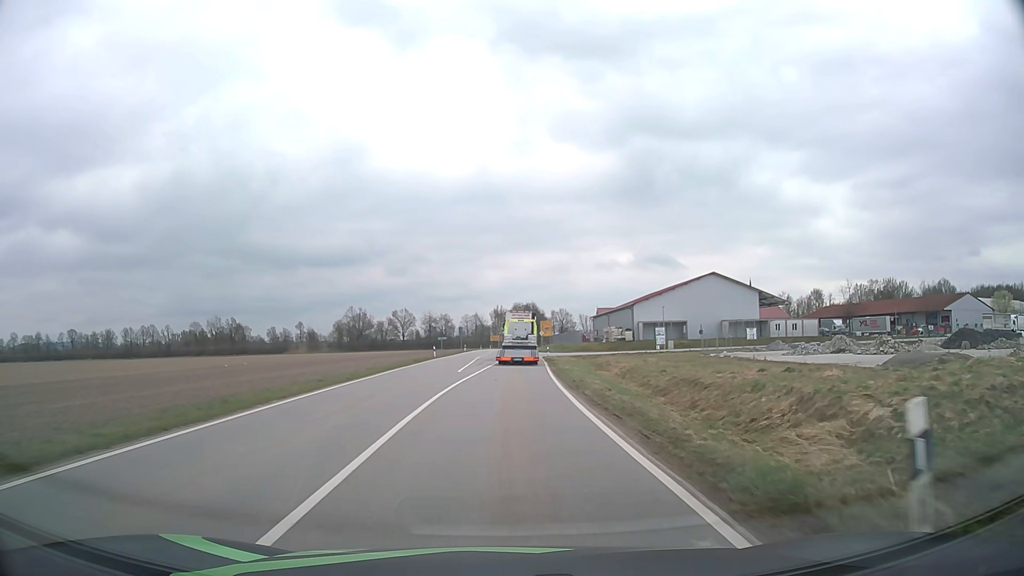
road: tertiary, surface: asphalt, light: Day
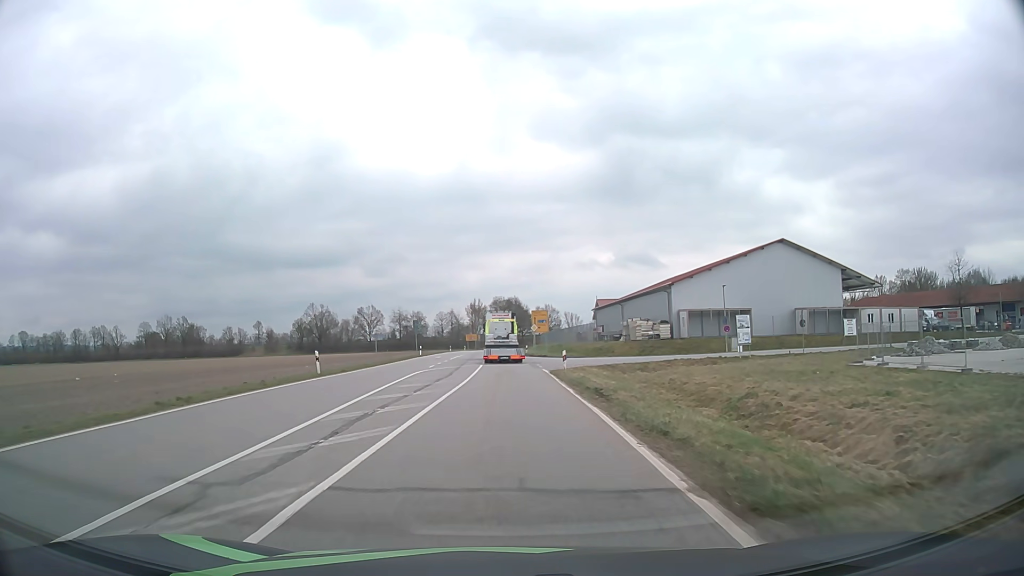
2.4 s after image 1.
(+0.6, +34.4) m; +2°
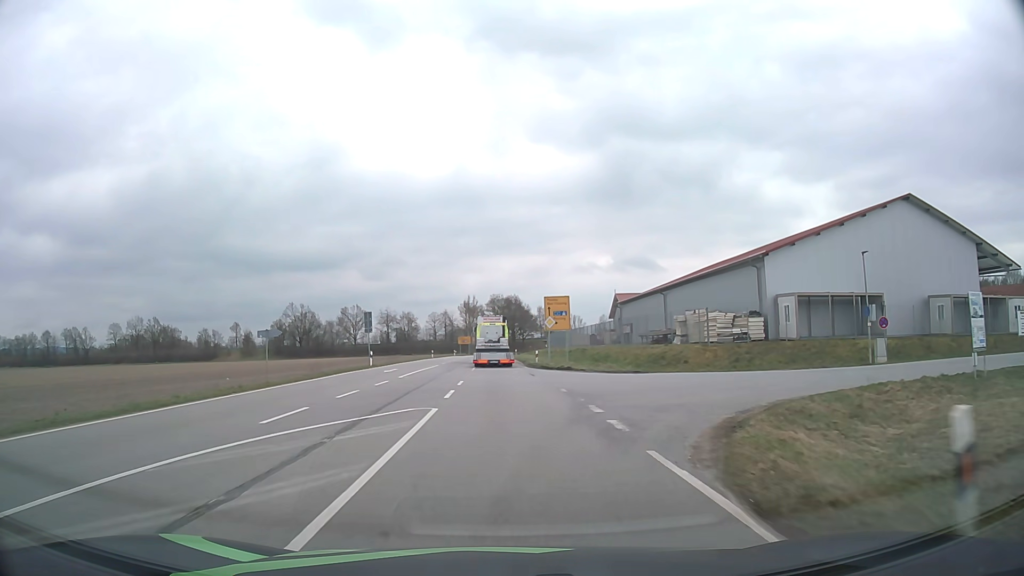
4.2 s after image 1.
(0.0, +26.1) m; 0°
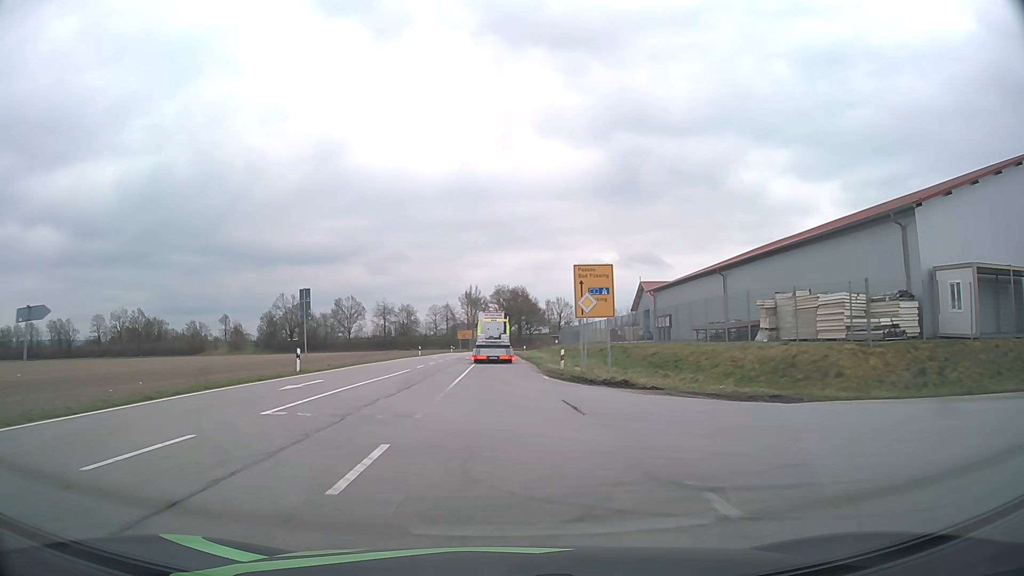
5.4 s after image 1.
(0.0, +17.4) m; 0°
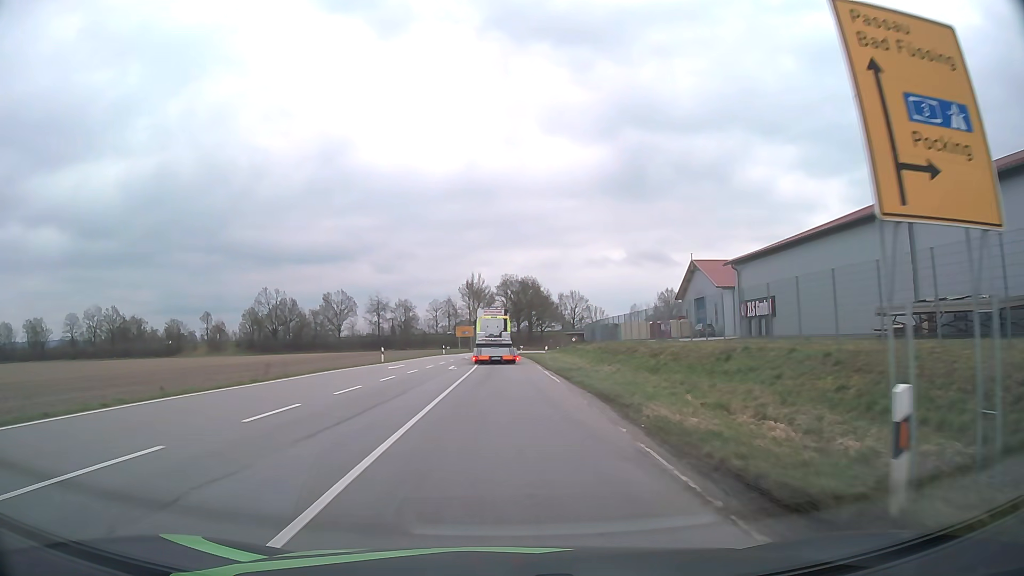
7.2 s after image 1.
(-0.2, +24.7) m; -1°
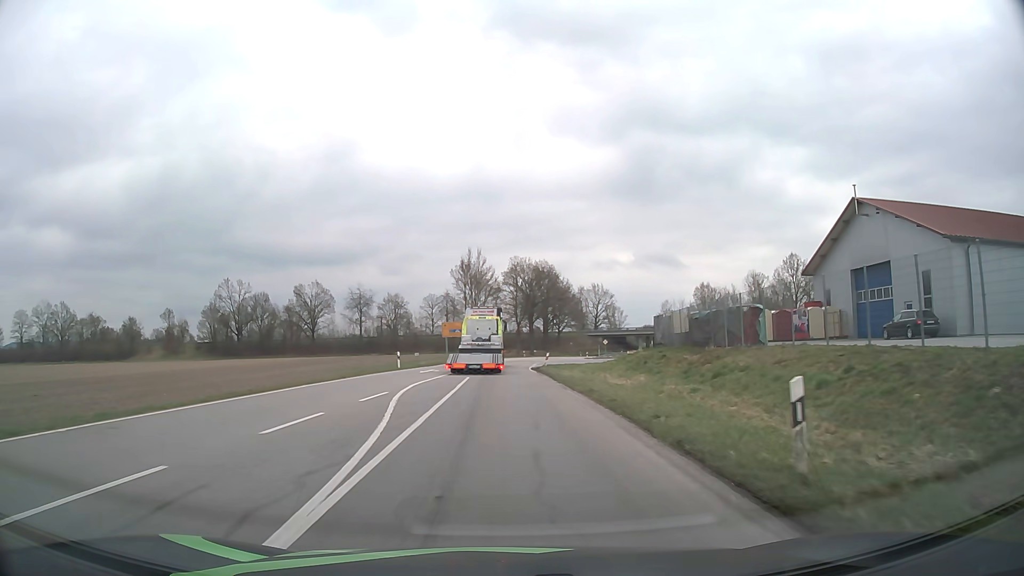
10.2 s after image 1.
(-0.2, +36.8) m; -1°
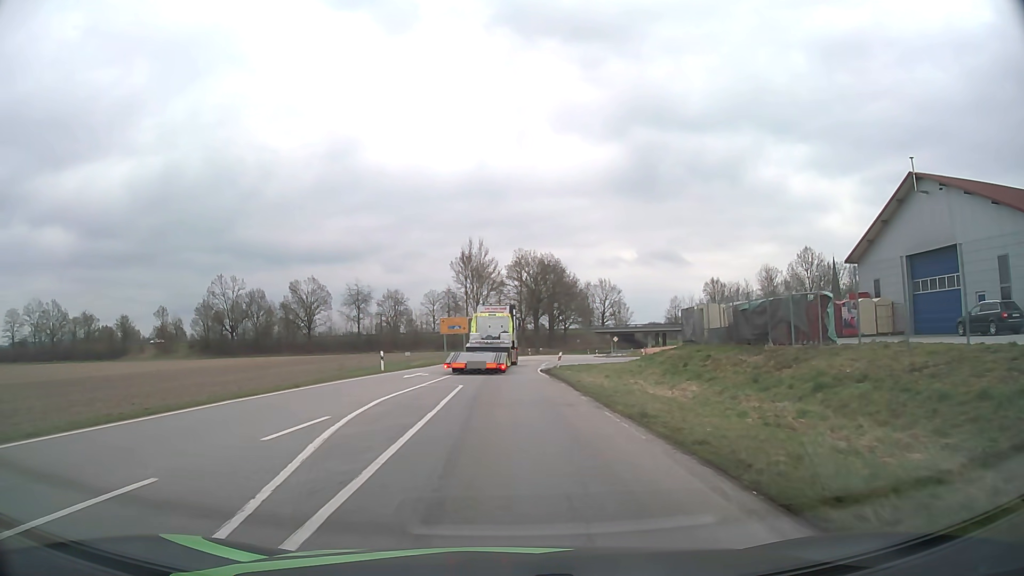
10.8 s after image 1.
(0.0, +6.6) m; 0°
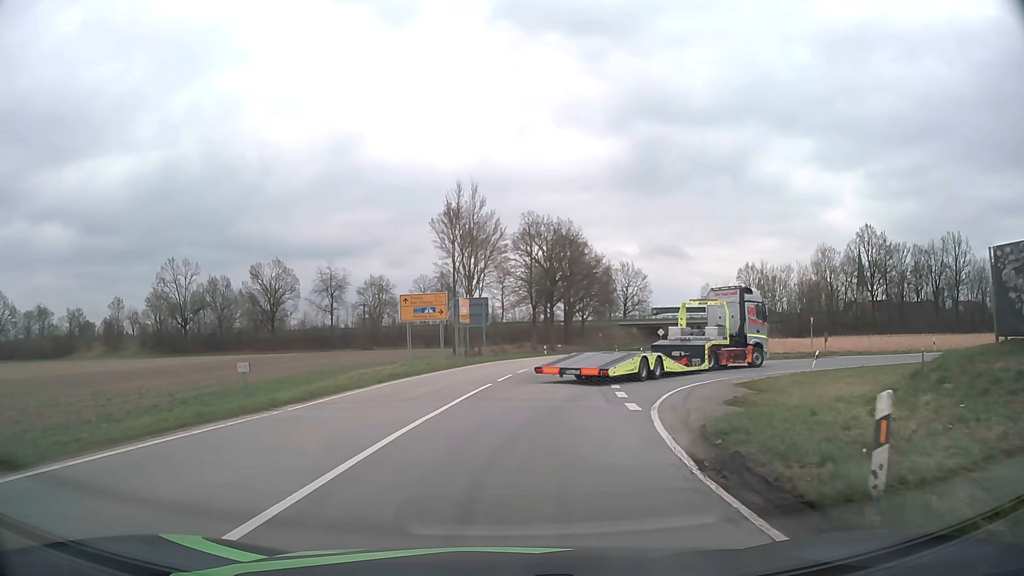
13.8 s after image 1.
(-0.3, +28.7) m; 0°
(0, +10) (+2, +20) (+8, +28) (+16, +34) (+26, +36) (+36, +36) (+46, +35) (+55, +34) (+65, +32) (+75, +31) m
